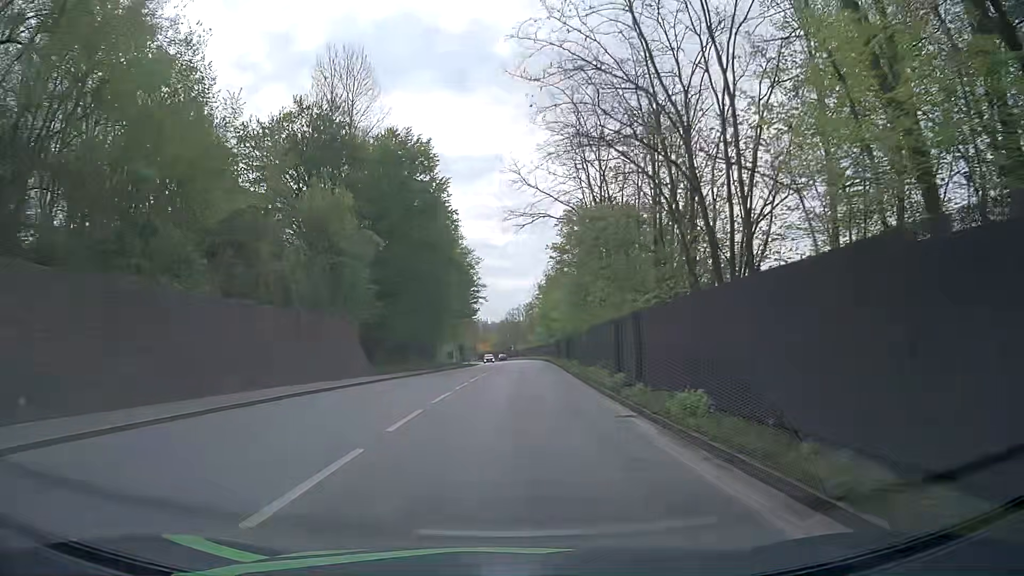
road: primary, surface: asphalt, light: Day
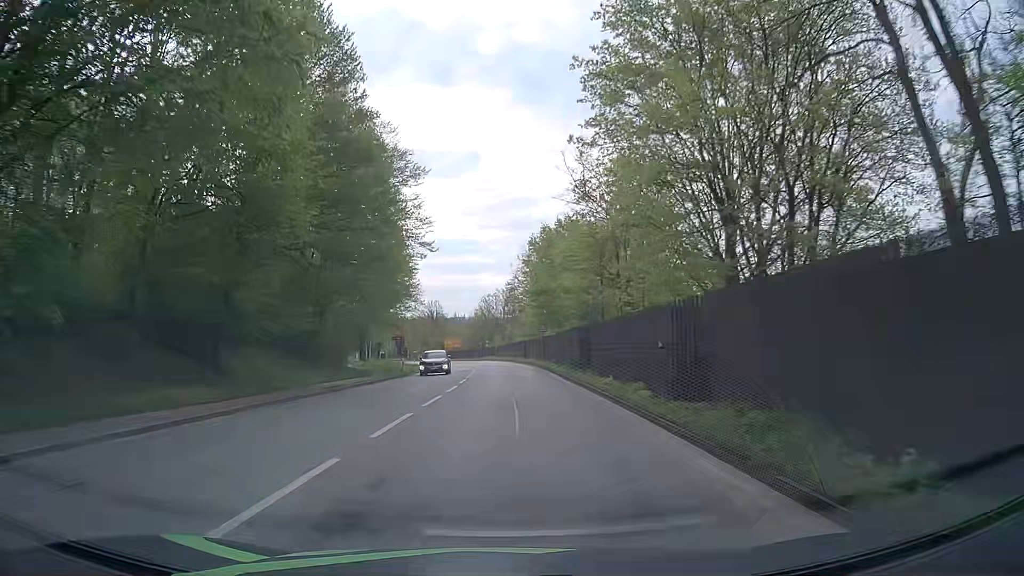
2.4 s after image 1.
(+0.9, +36.8) m; +3°
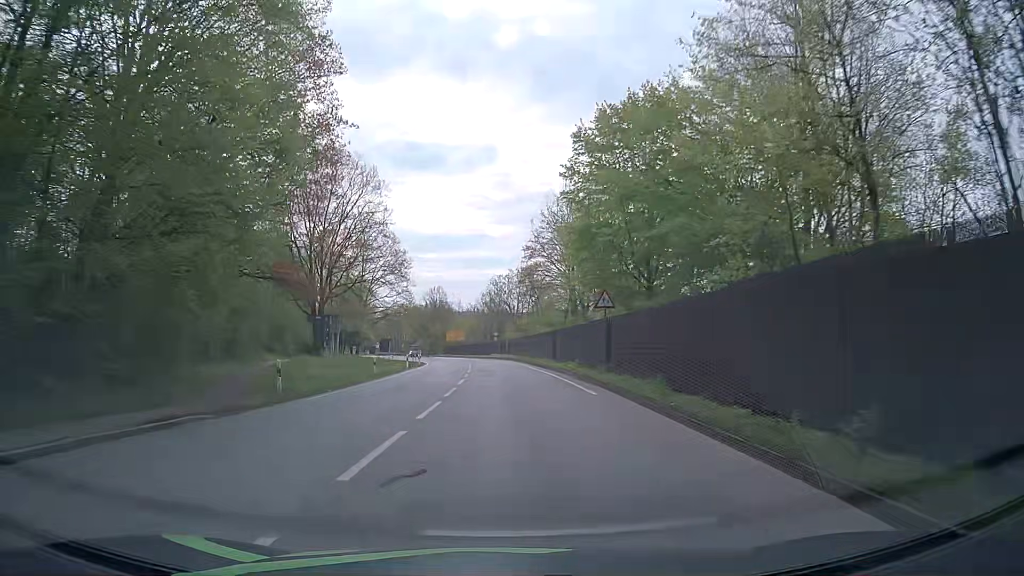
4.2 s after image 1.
(-0.4, +27.6) m; -1°
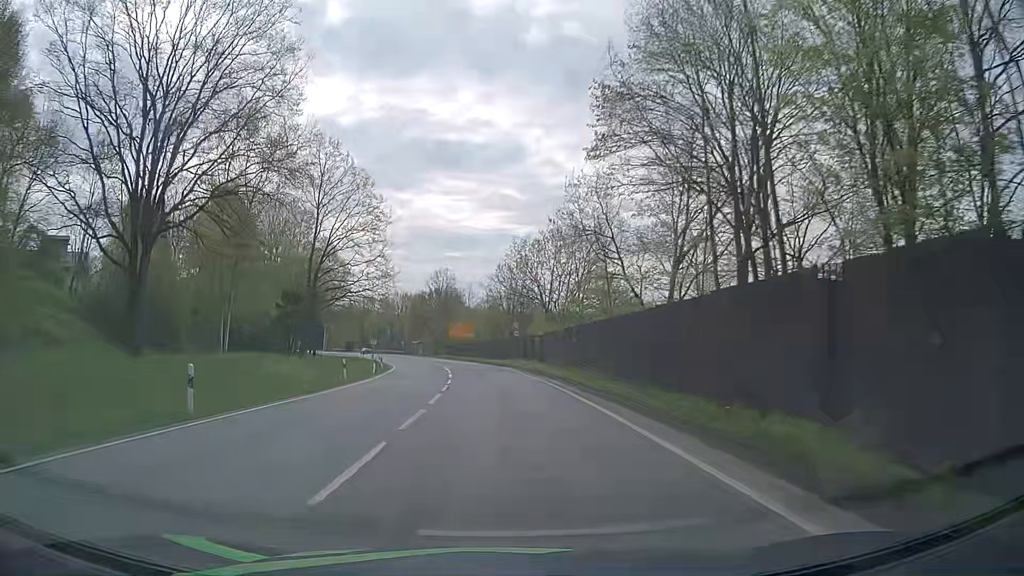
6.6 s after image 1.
(-0.9, +37.3) m; -2°
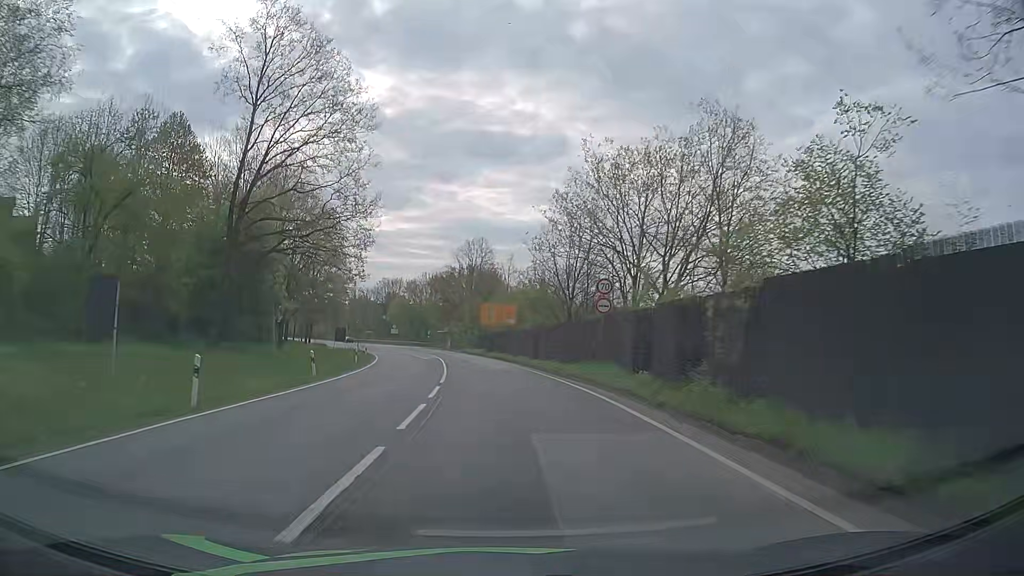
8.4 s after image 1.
(-1.1, +29.8) m; -4°
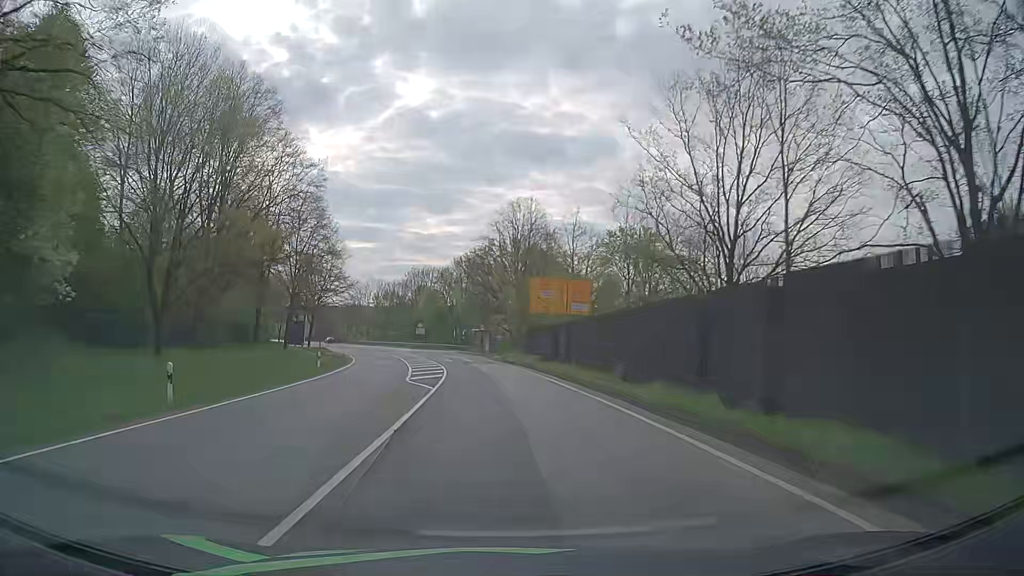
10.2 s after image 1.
(-1.1, +31.0) m; -4°
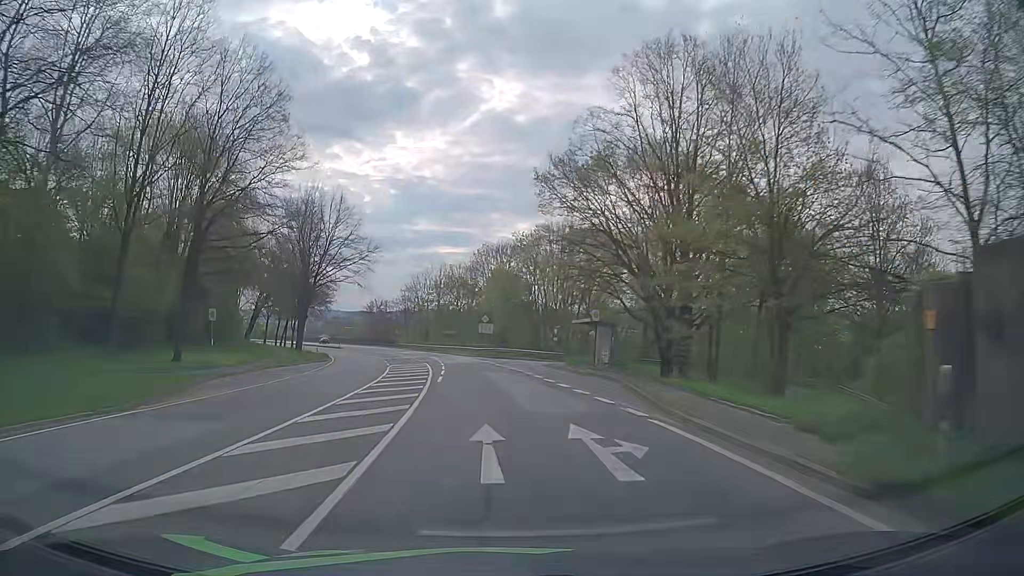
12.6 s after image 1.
(-2.5, +42.1) m; -7°
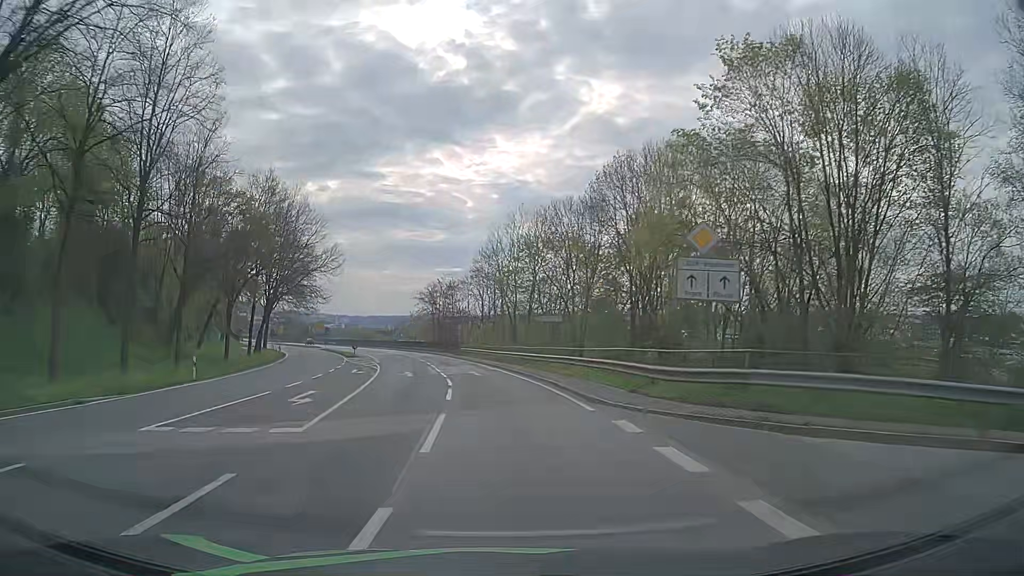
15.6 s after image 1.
(-4.1, +53.2) m; -9°
(0, +10) (-1, +20) (-2, +30) (-3, +40) (-5, +50) (-7, +59) (-9, +69) (-12, +79) (-15, +88) (-18, +98) m
